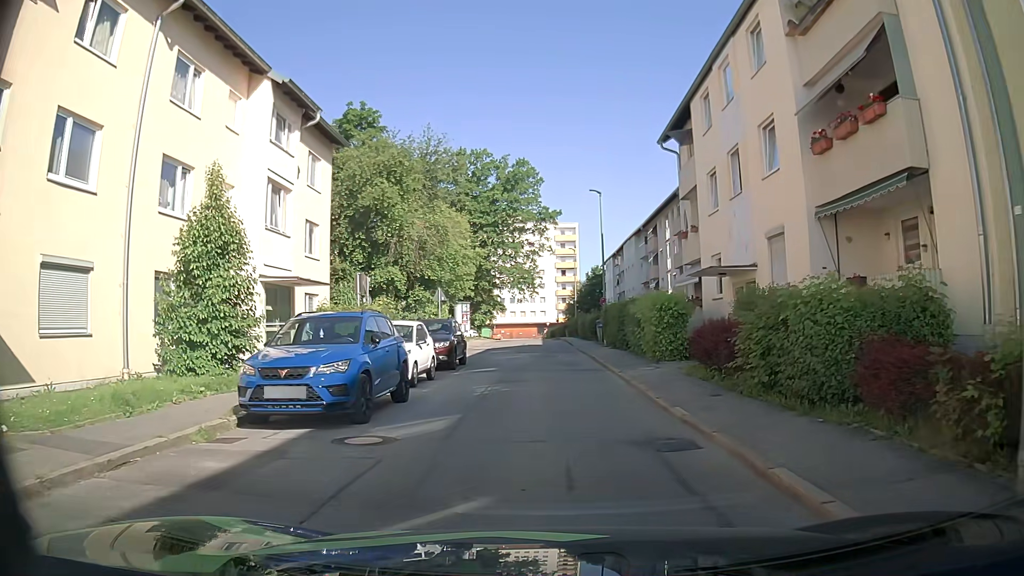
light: Day
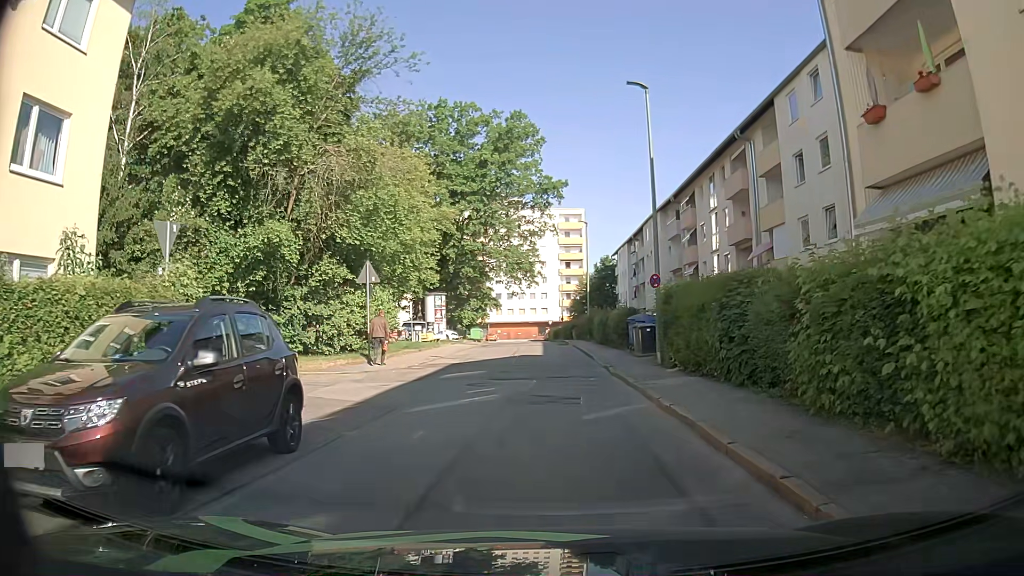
(-0.1, +15.9) m; -1°
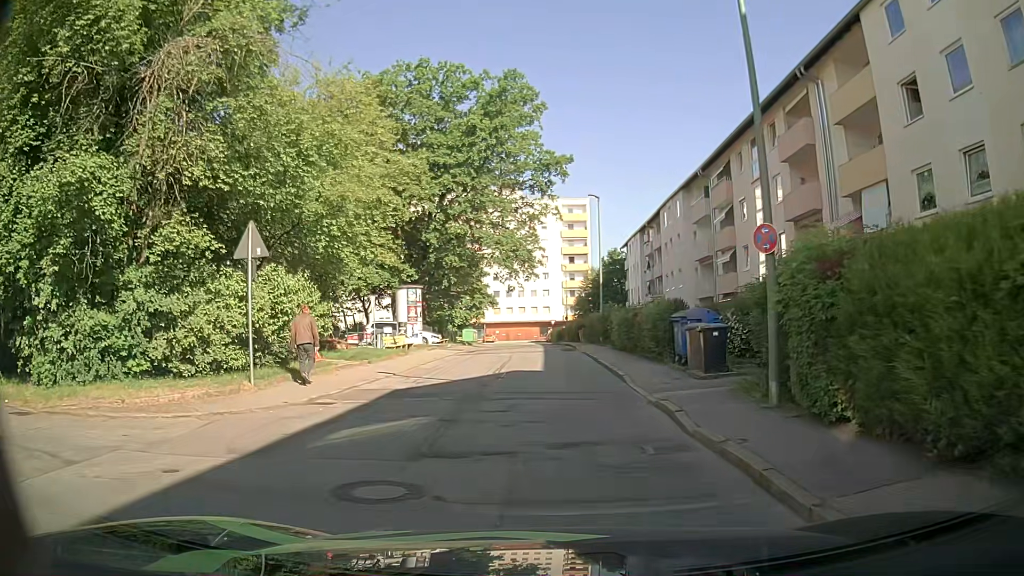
(+0.1, +9.4) m; 0°
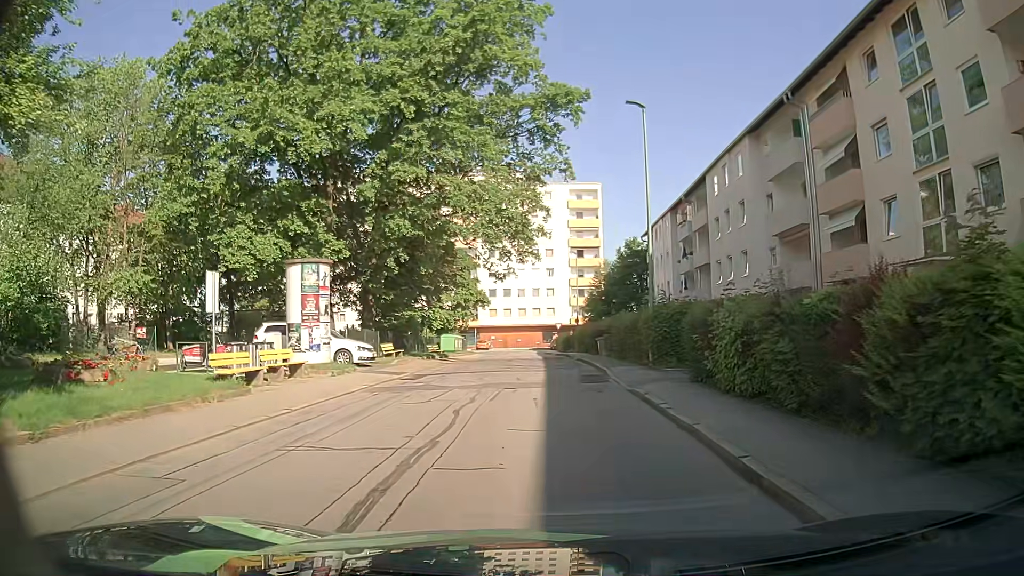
(-0.1, +16.4) m; 0°
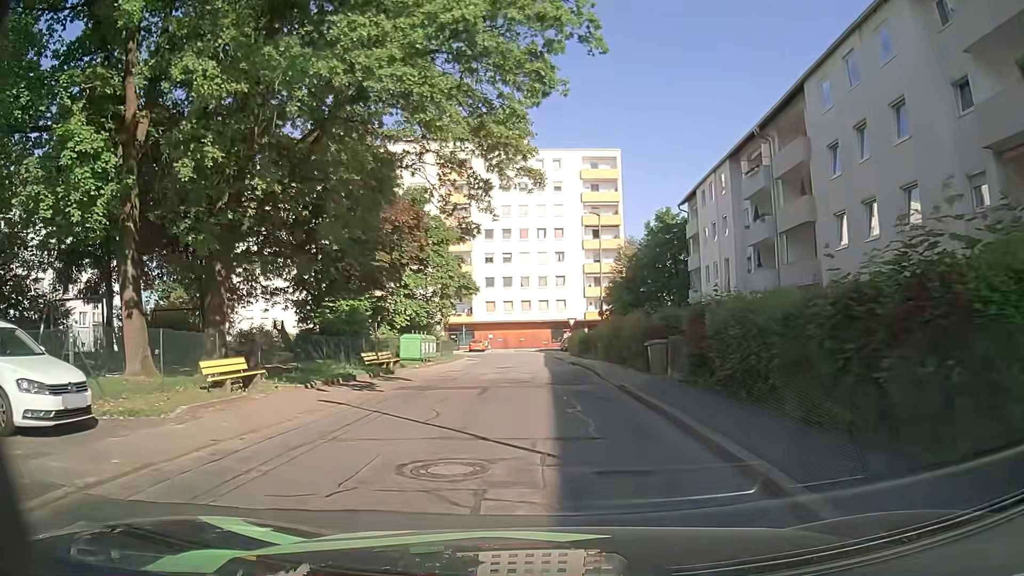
(-0.3, +17.1) m; -2°
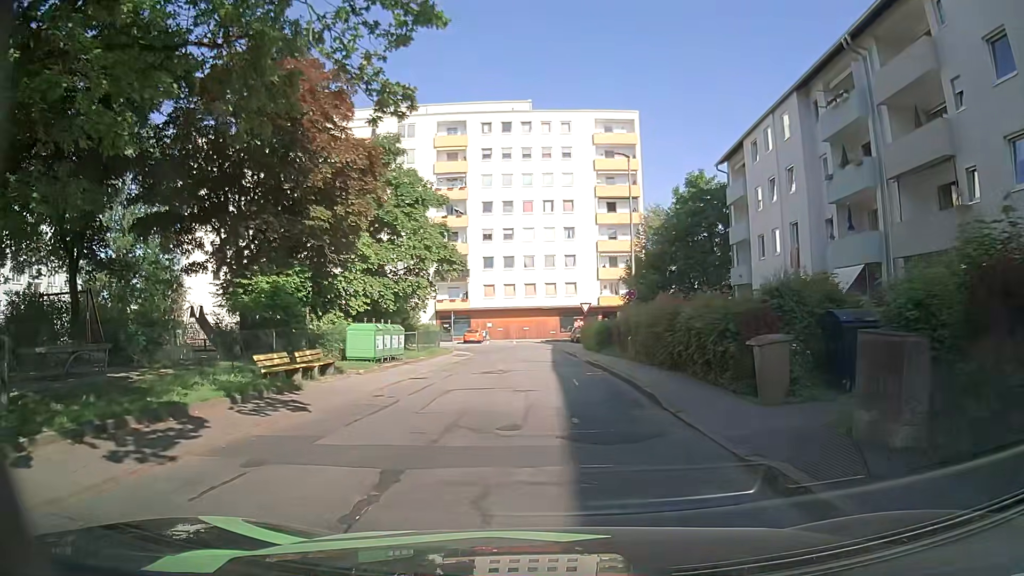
(+0.1, +10.8) m; +1°
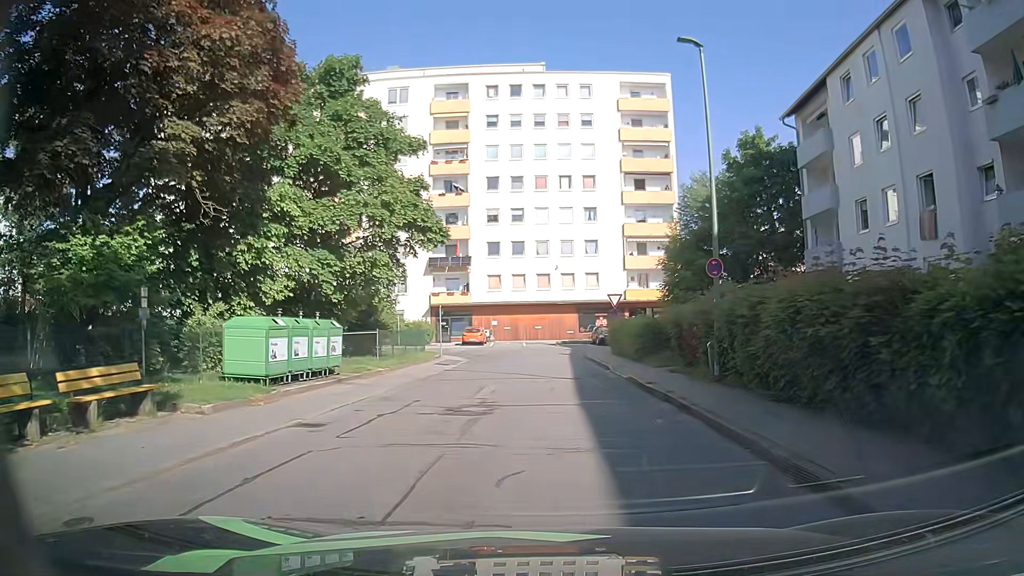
(-0.3, +11.0) m; -2°
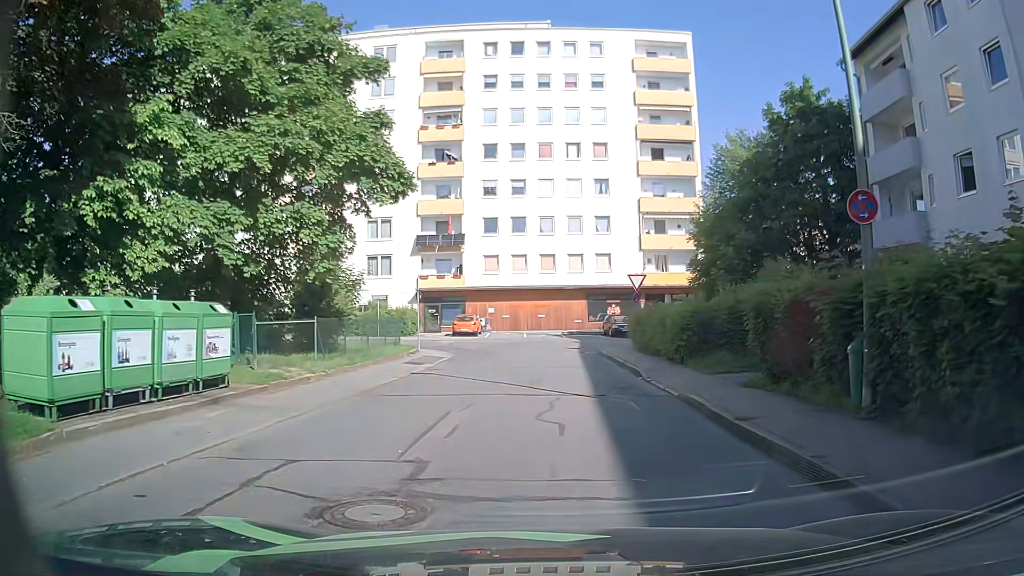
(-0.1, +7.2) m; 0°
